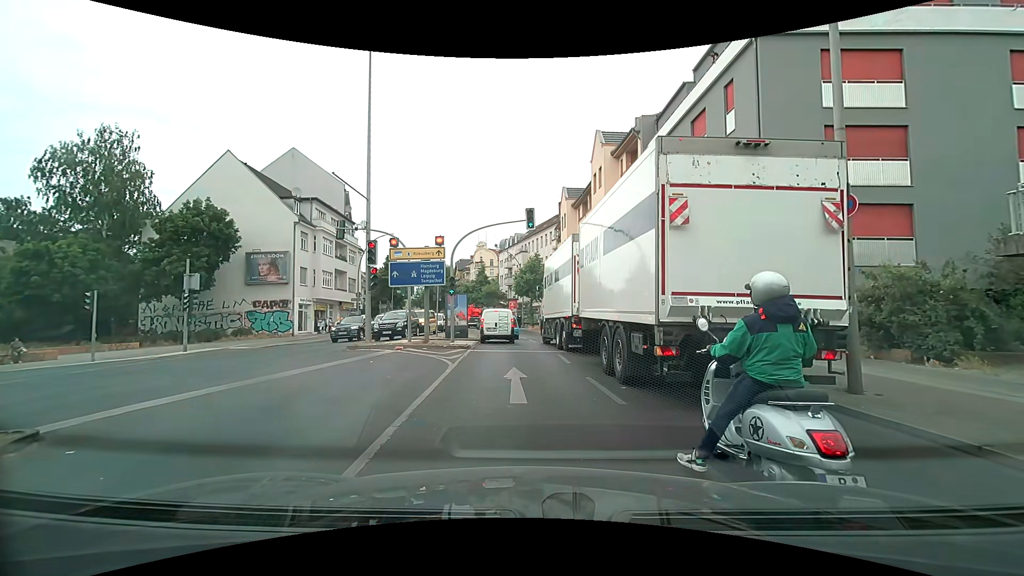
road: secondary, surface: asphalt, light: Day
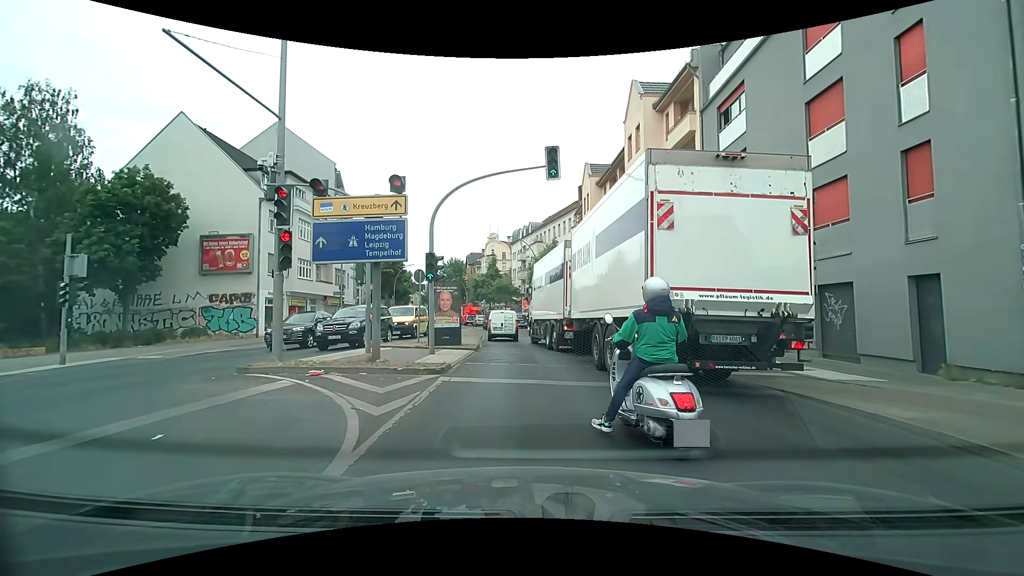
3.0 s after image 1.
(+0.1, +8.6) m; -1°
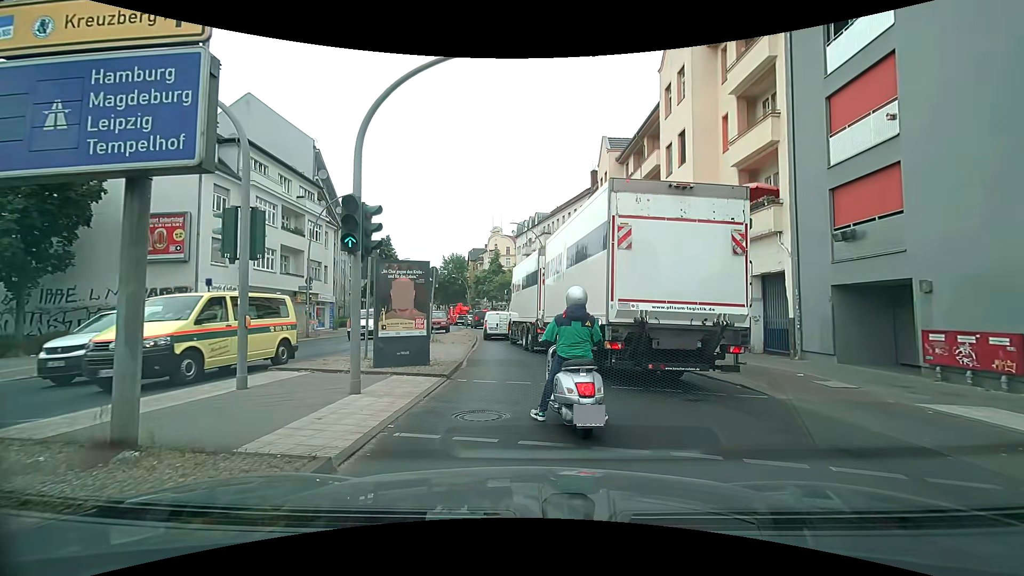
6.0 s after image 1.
(0.0, +7.6) m; 0°
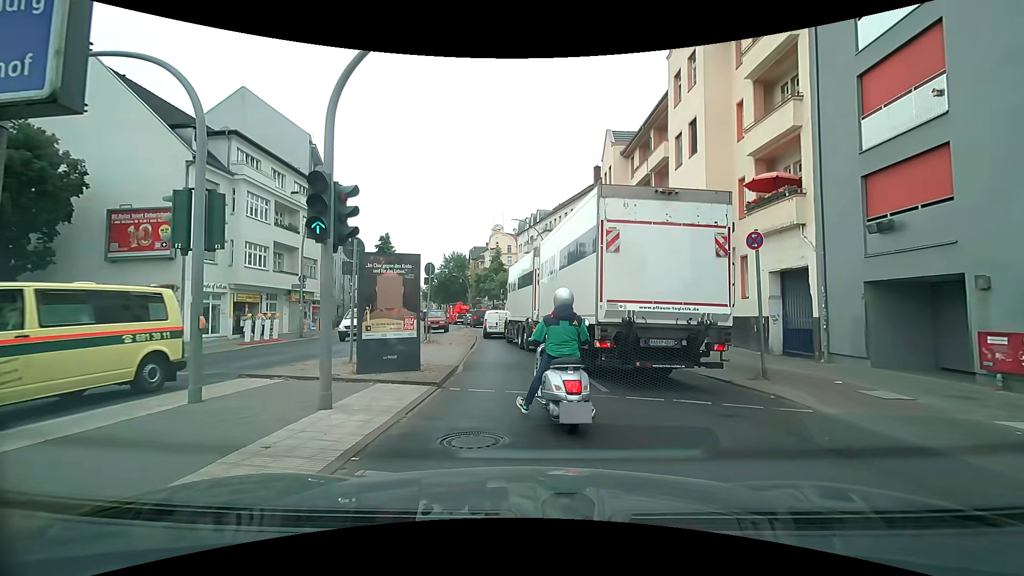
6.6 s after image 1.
(0.0, +1.3) m; 0°
